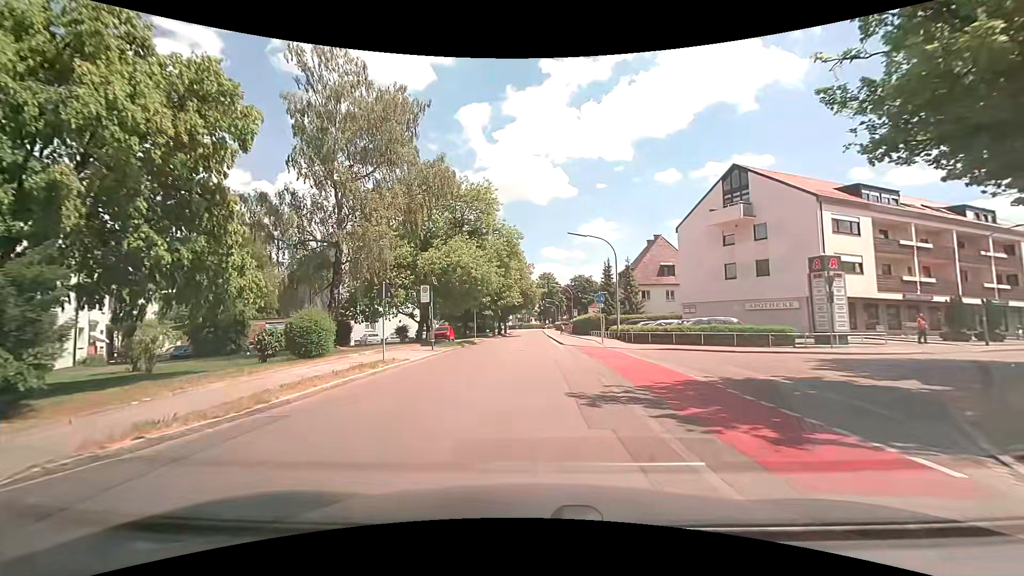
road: tertiary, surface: asphalt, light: Day
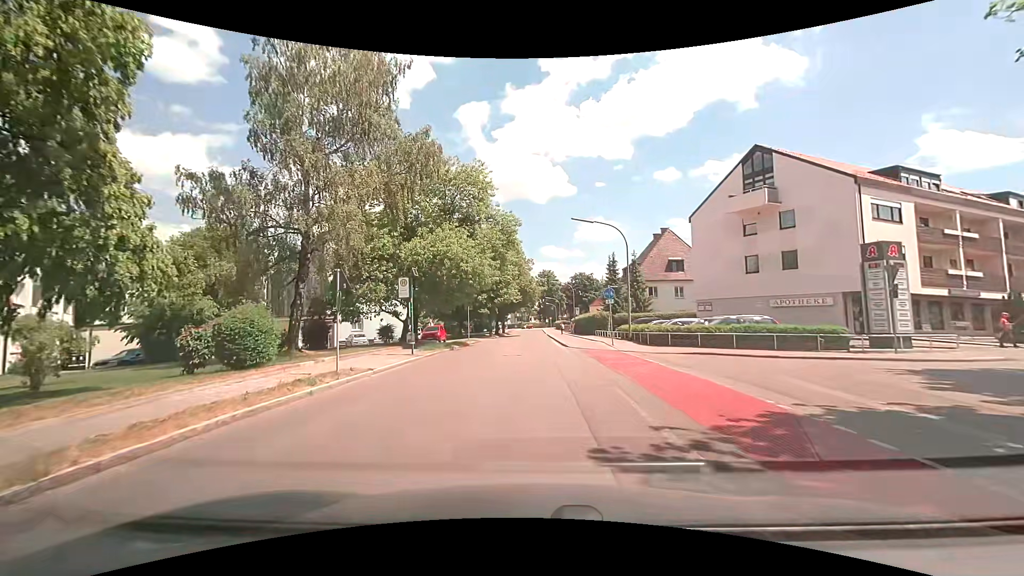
(0.0, +4.3) m; +1°
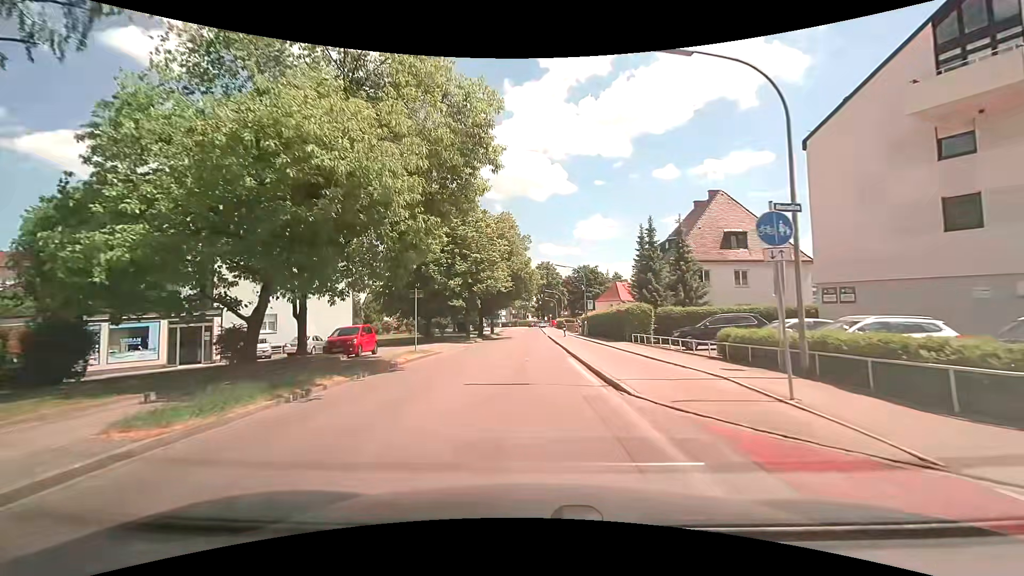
(-0.1, +18.7) m; 0°
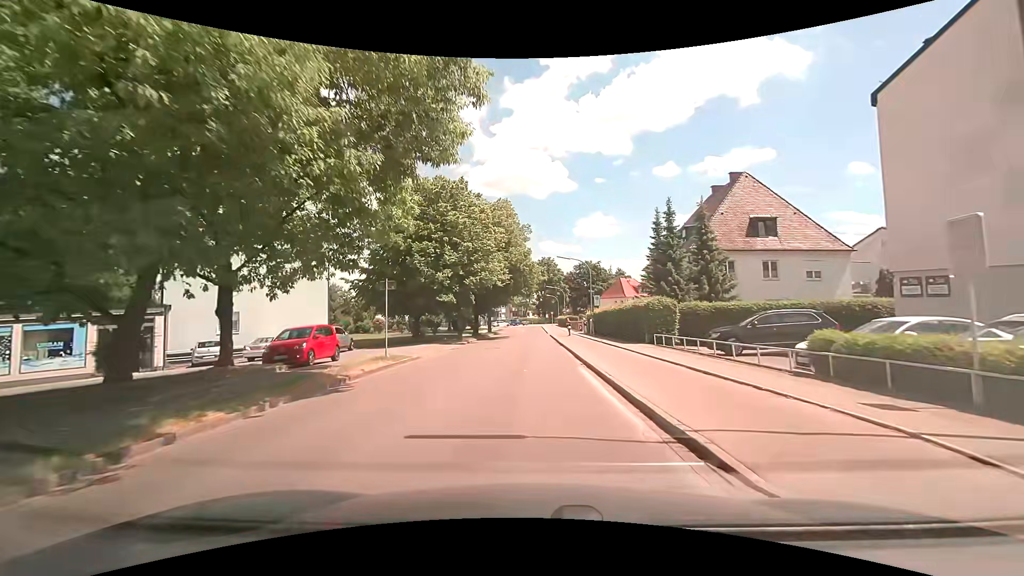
(0.0, +5.0) m; 0°
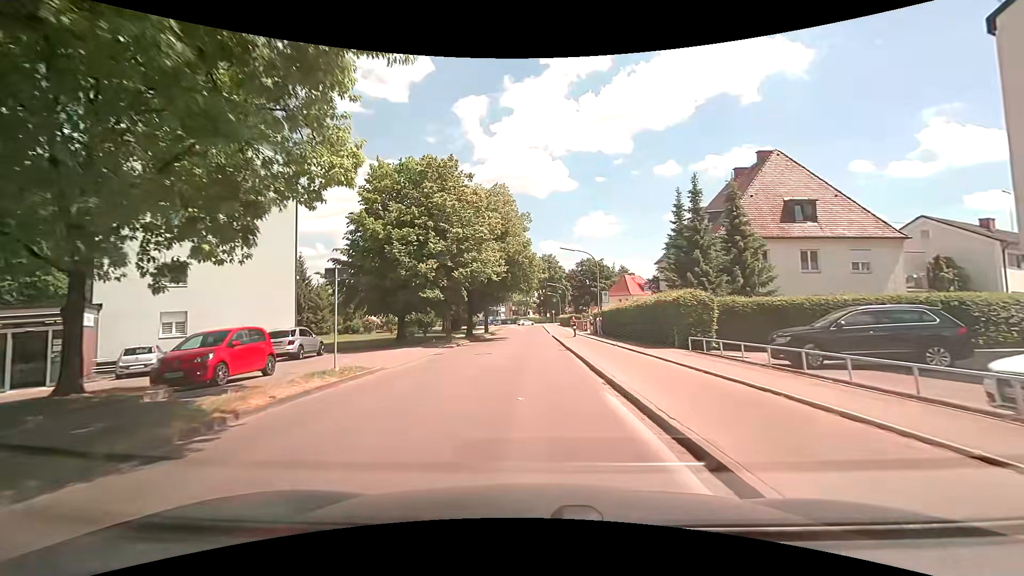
(0.0, +5.1) m; +1°
